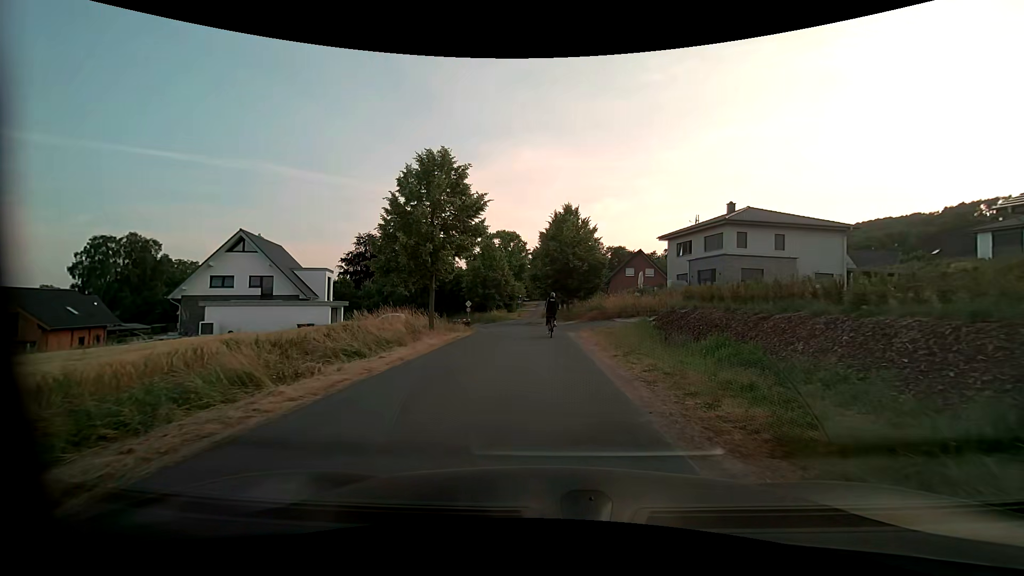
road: residential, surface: asphalt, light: Day
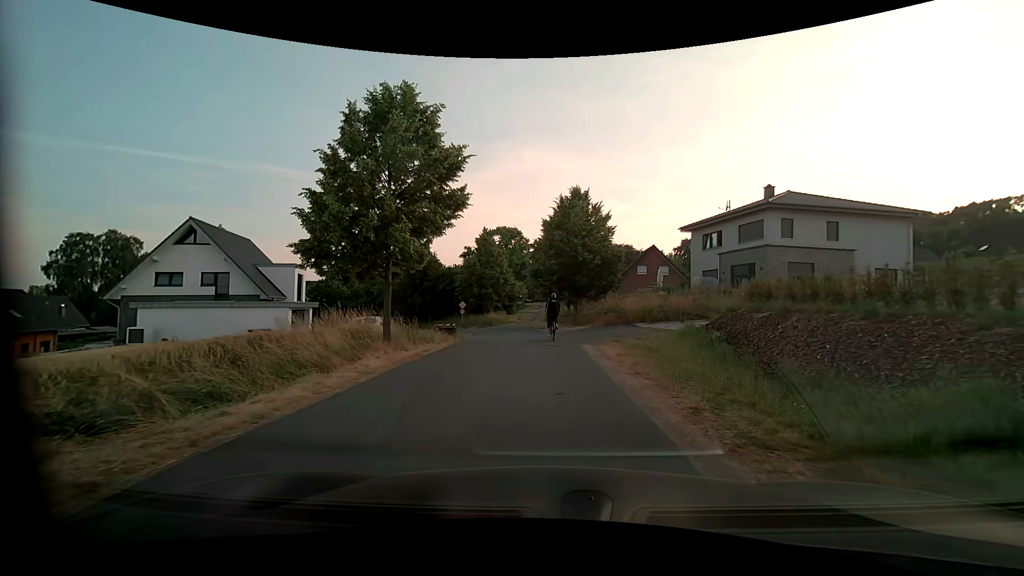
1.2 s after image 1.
(0.0, +6.7) m; 0°
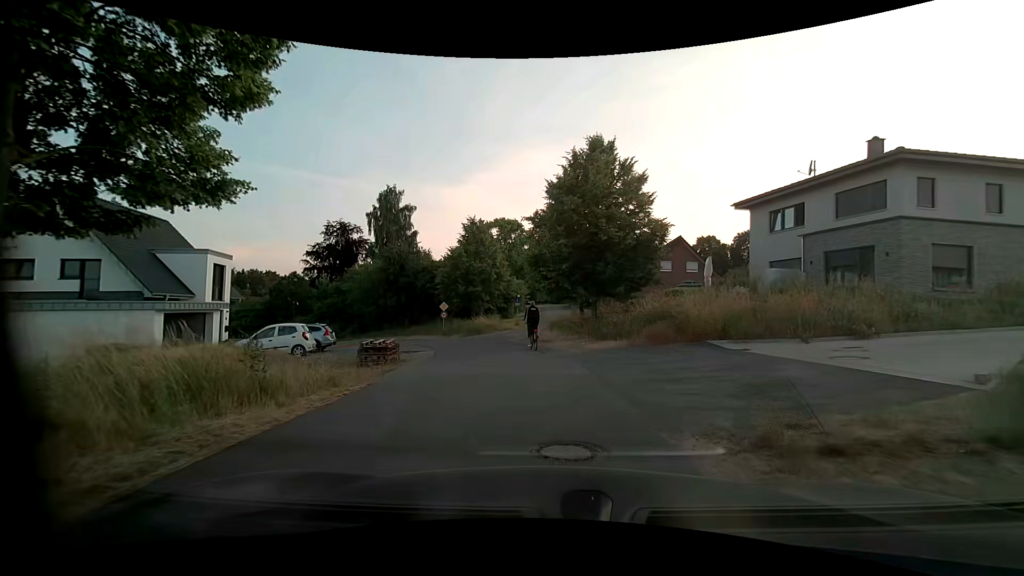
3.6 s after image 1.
(-0.1, +11.5) m; 0°
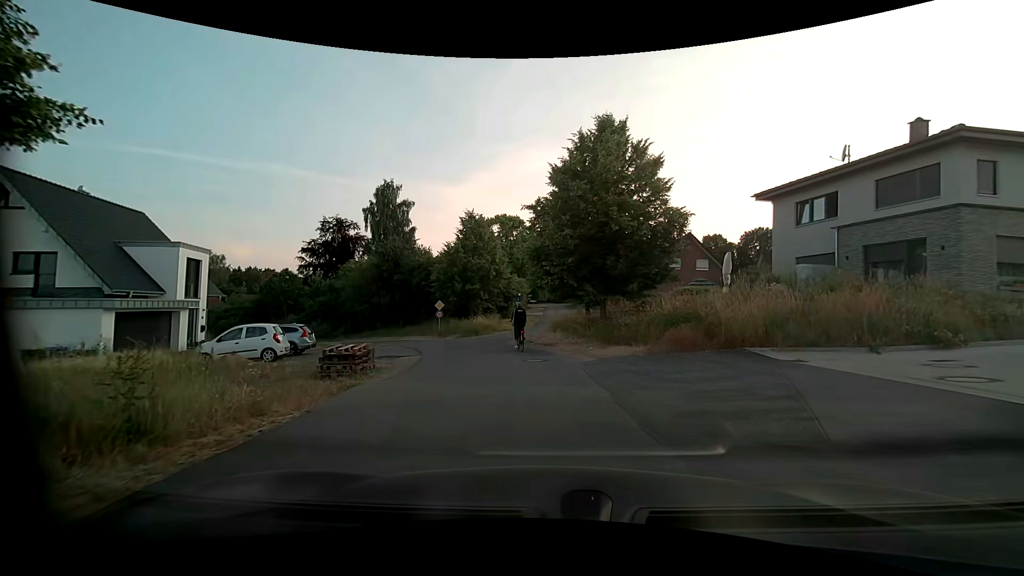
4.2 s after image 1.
(0.0, +2.7) m; 0°
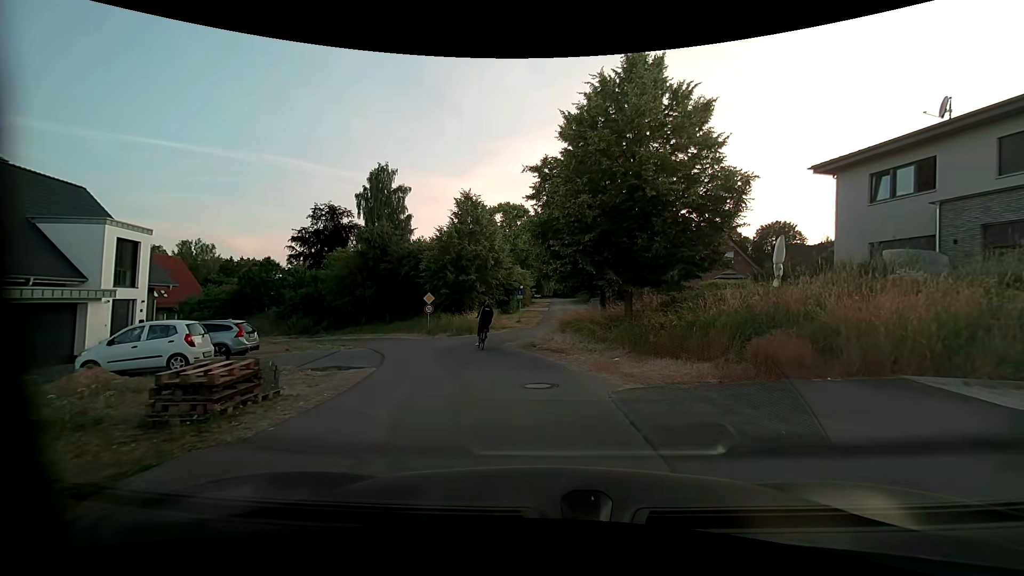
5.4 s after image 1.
(-0.1, +5.3) m; 0°
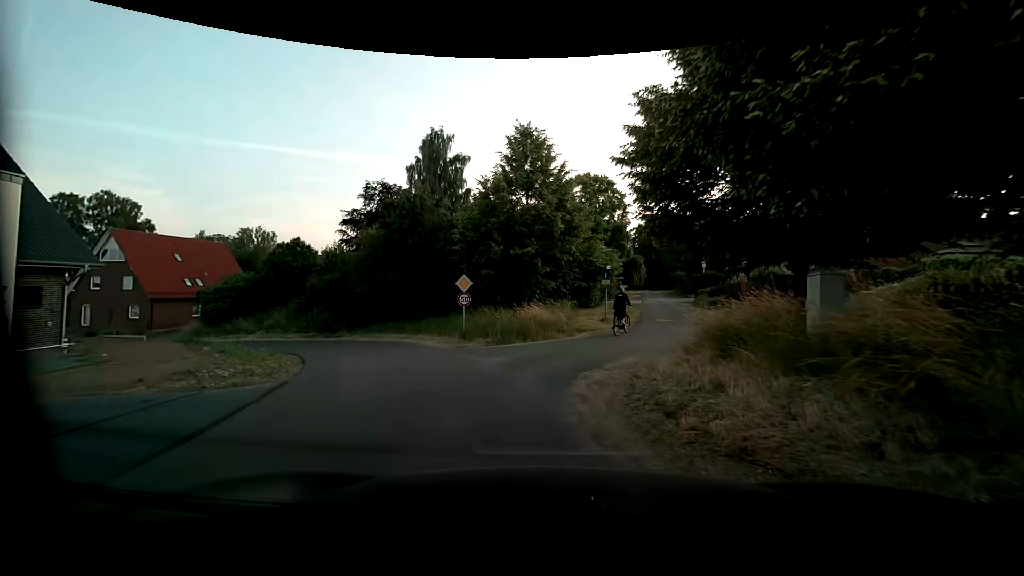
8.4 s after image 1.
(-0.6, +12.5) m; -9°
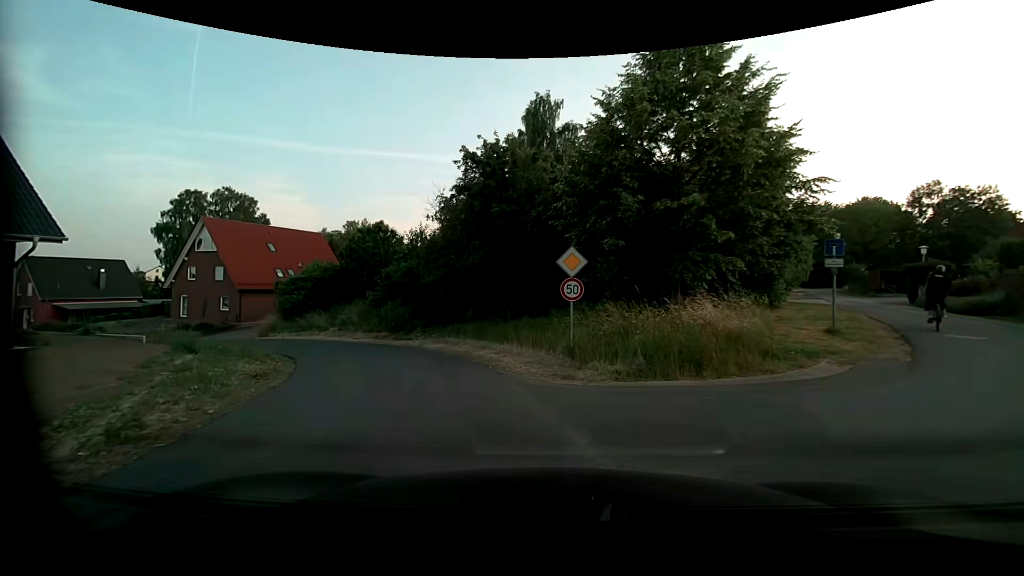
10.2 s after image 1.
(-1.1, +9.4) m; -13°
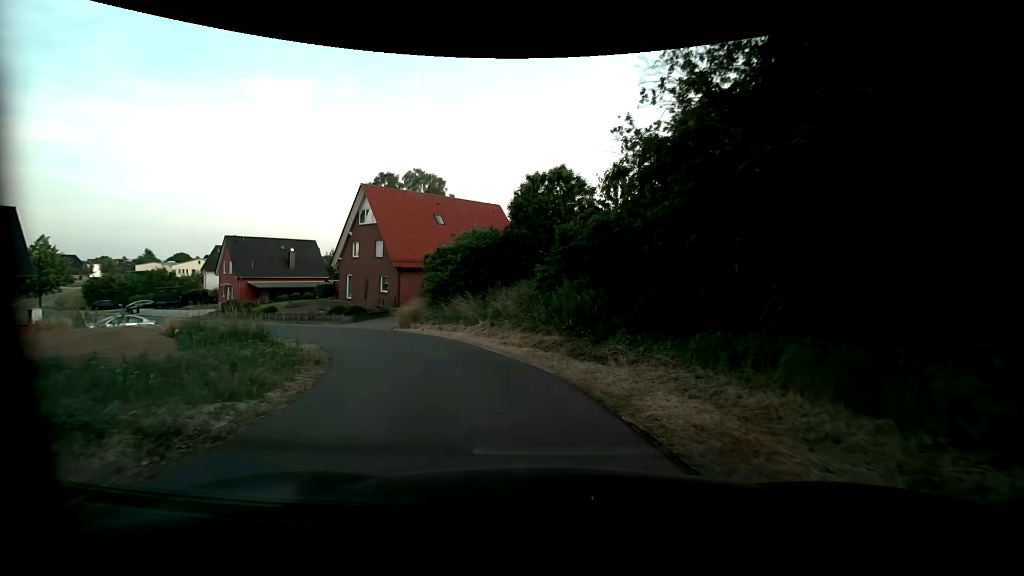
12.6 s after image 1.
(-2.9, +14.0) m; -23°
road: unclassified
(-1, +10) (-4, +19) (-9, +28) (-17, +35) (-25, +40) (-33, +46) (-41, +51) (-50, +57) (-58, +62) (-67, +68) m
